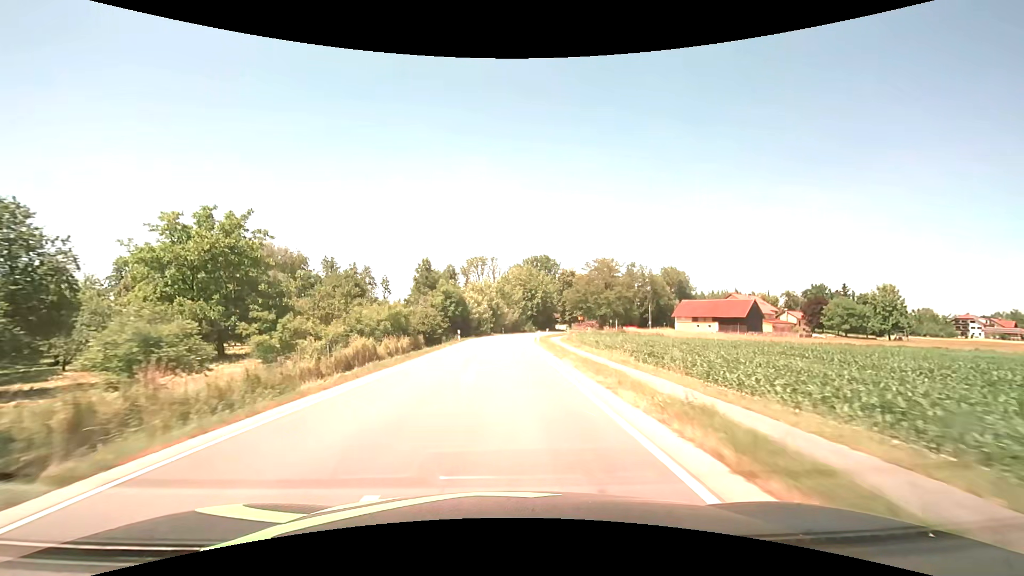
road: secondary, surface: asphalt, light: Day
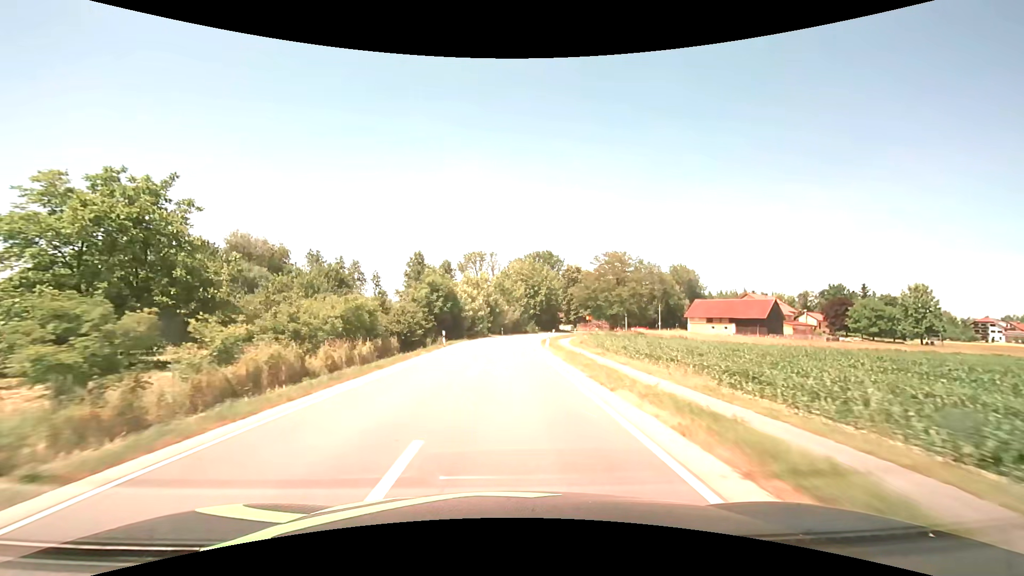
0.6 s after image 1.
(0.0, +10.1) m; 0°
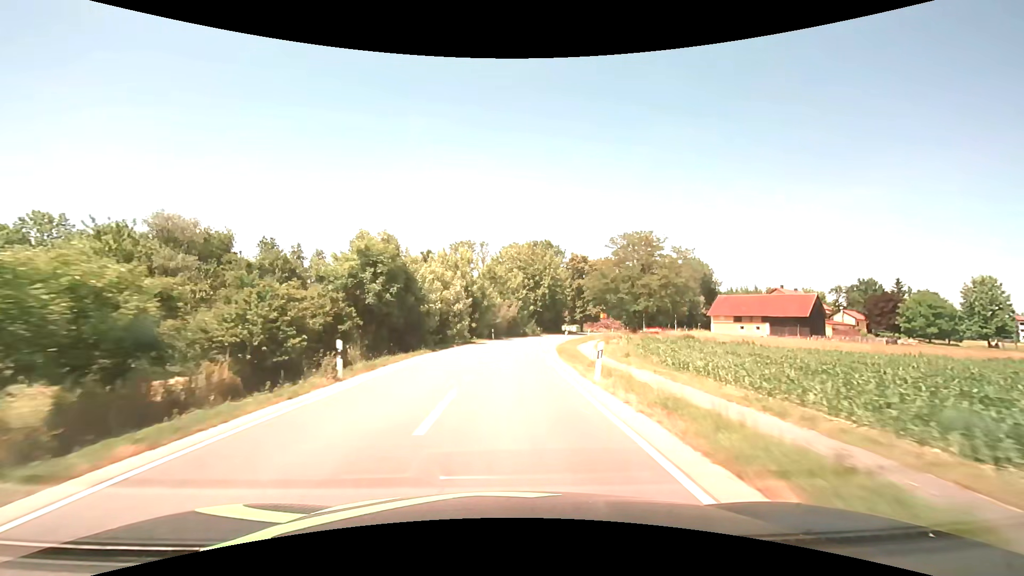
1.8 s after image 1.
(+0.1, +19.5) m; +1°
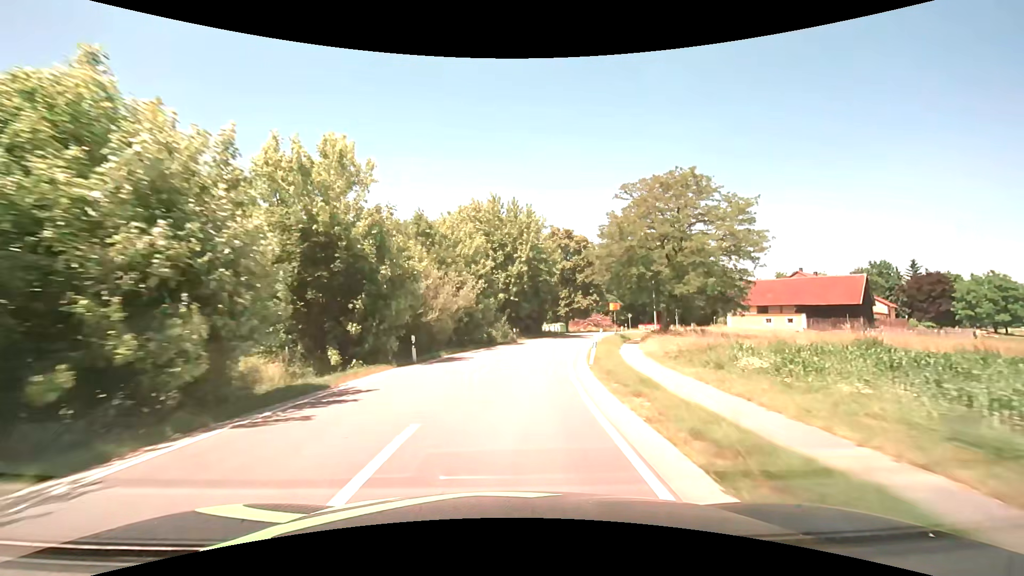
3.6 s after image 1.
(+0.8, +27.1) m; +4°
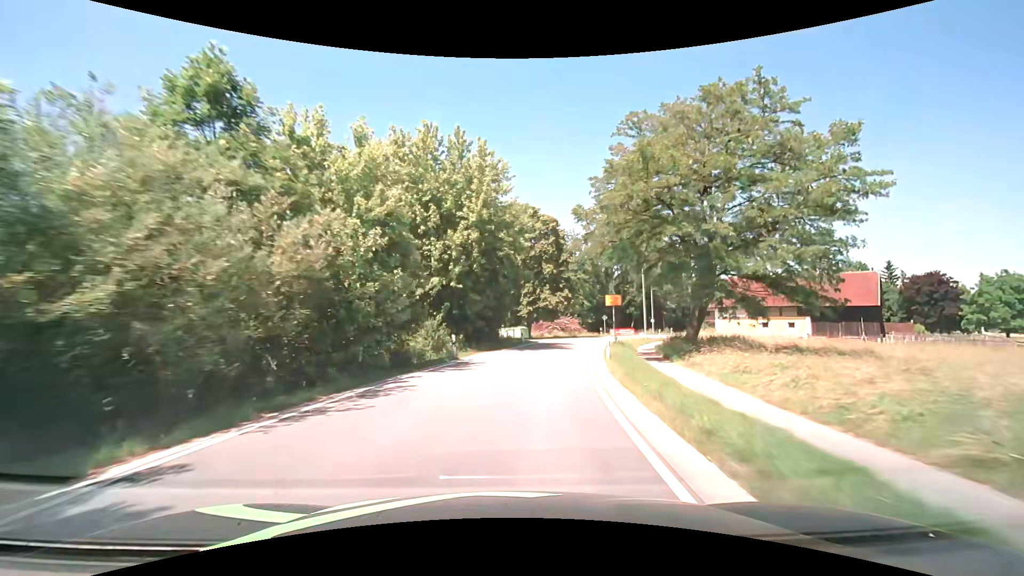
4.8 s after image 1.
(+0.5, +16.7) m; +5°
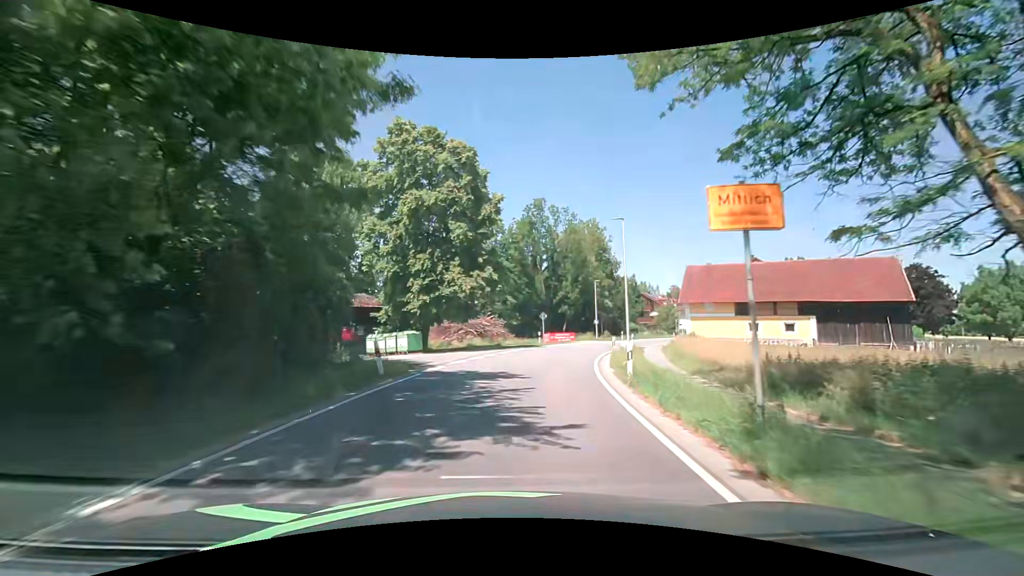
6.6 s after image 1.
(+2.0, +23.8) m; +10°
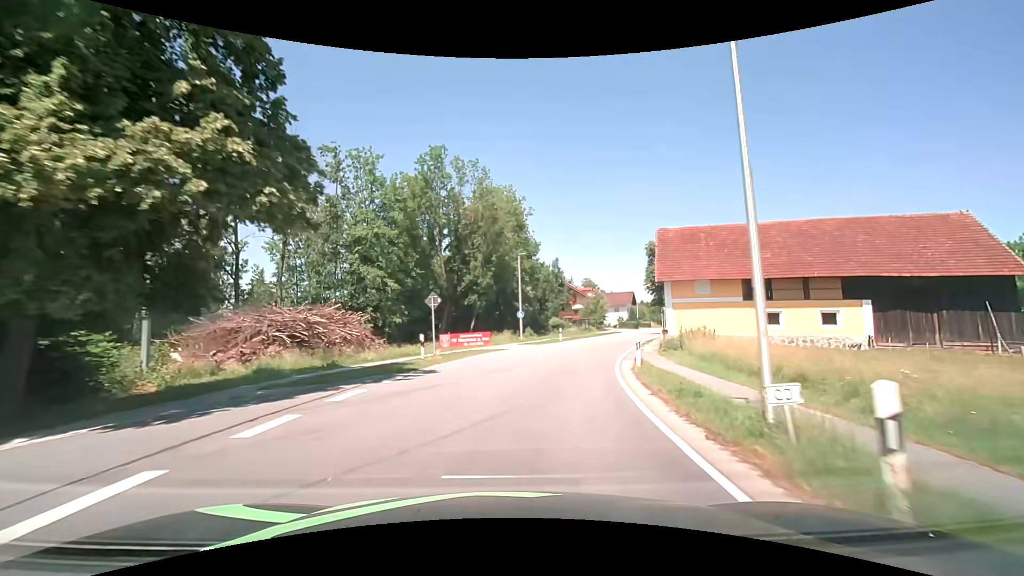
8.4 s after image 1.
(+2.1, +23.2) m; +10°
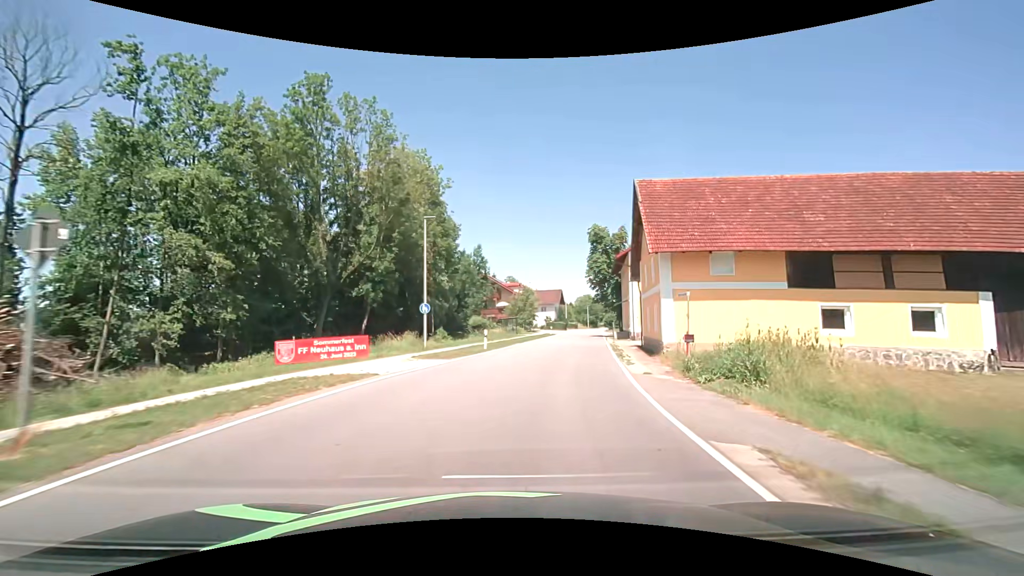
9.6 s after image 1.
(+1.3, +15.4) m; +9°
(+1, +10) (+2, +20) (+4, +30) (+6, +40) (+8, +49) (+9, +59) (+11, +69) (+13, +79) (+15, +89) (+17, +98) m
